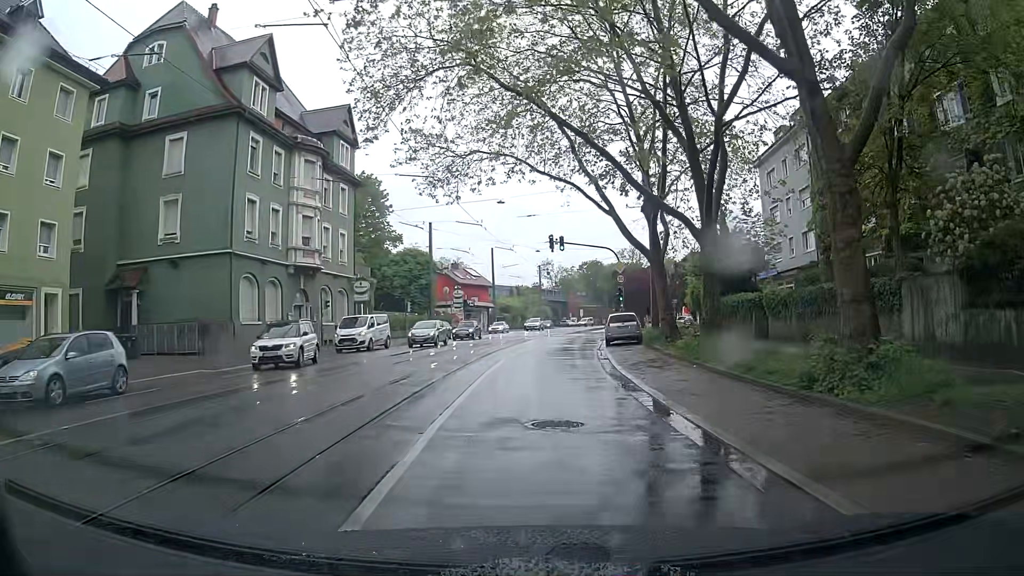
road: primary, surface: asphalt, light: Day
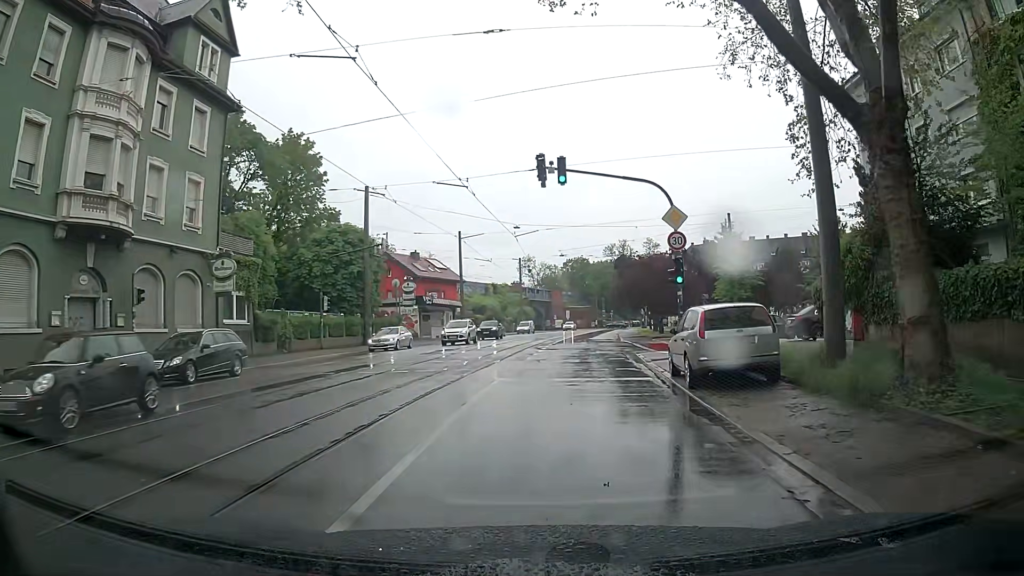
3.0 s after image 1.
(0.0, +20.2) m; 0°
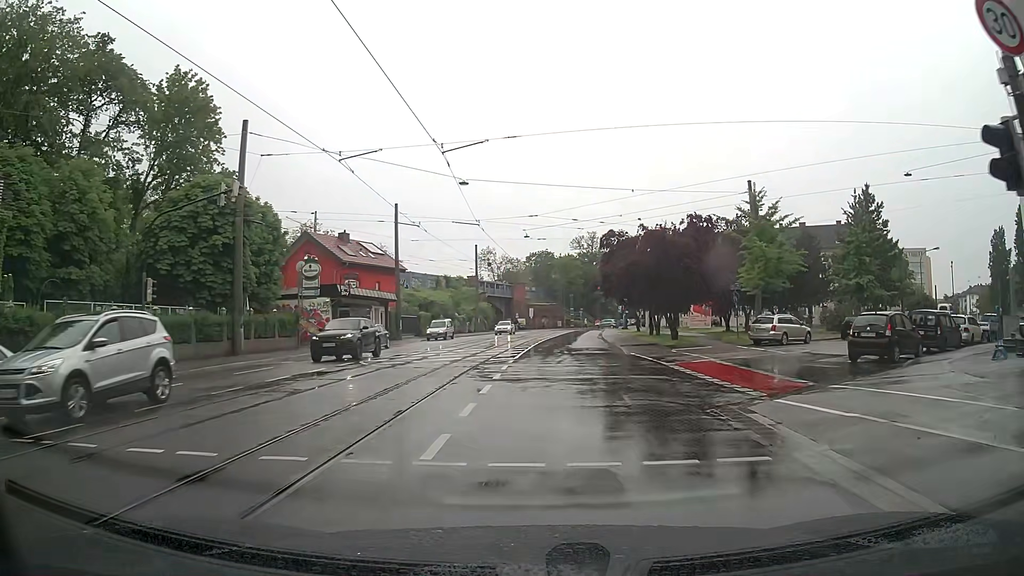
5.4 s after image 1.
(+0.4, +16.9) m; +4°
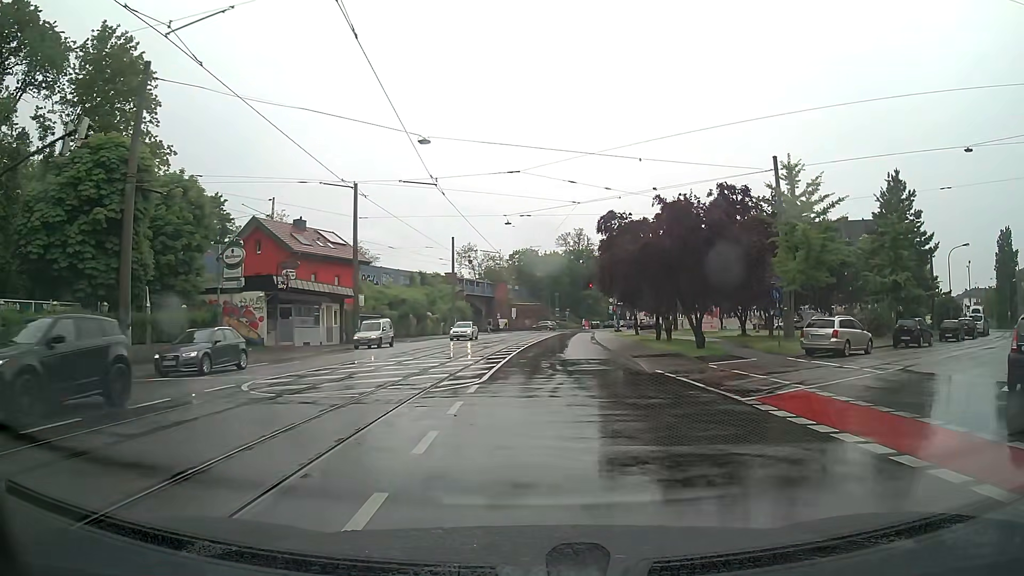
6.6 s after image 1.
(+0.2, +8.8) m; +2°
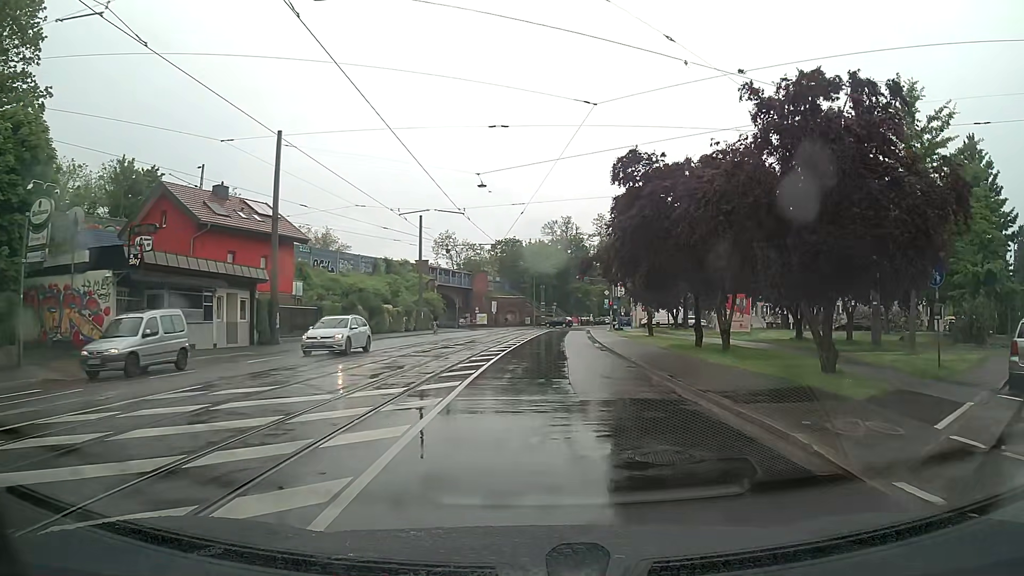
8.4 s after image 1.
(+0.1, +13.2) m; +1°
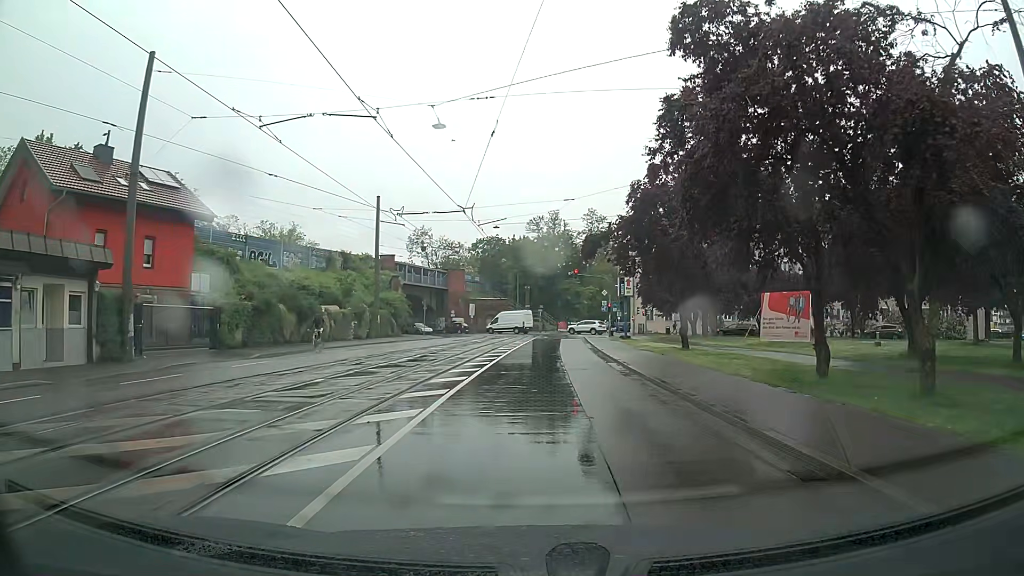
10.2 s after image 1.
(+0.1, +13.1) m; +1°
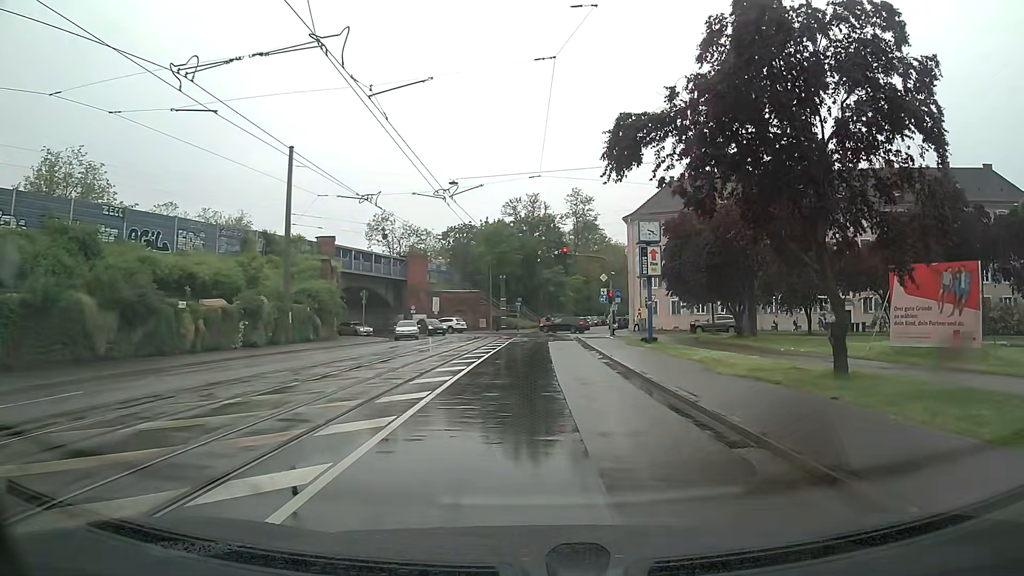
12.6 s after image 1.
(+0.2, +16.3) m; +3°
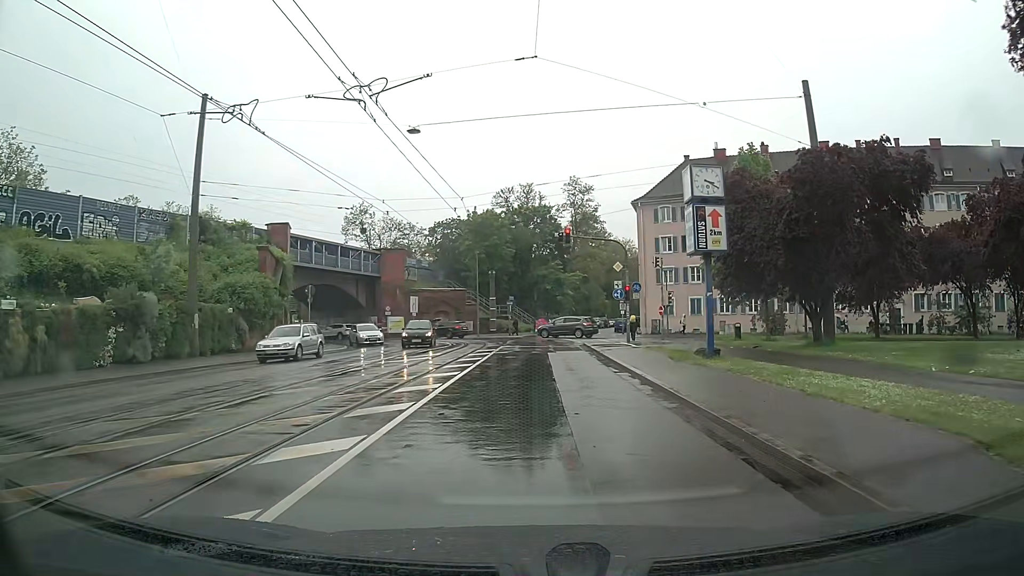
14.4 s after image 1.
(-0.2, +10.9) m; -1°
